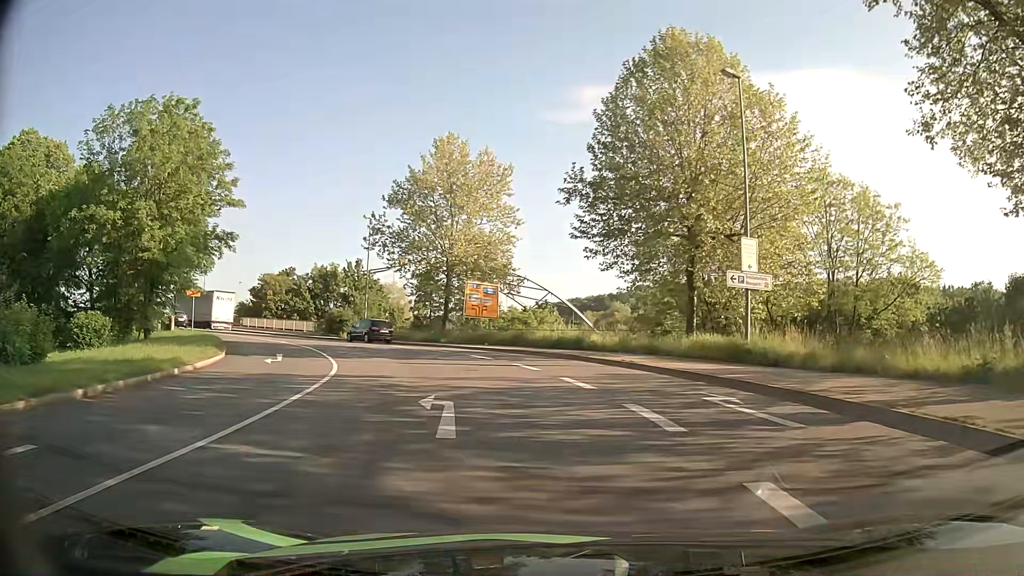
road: primary_link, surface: asphalt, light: Day
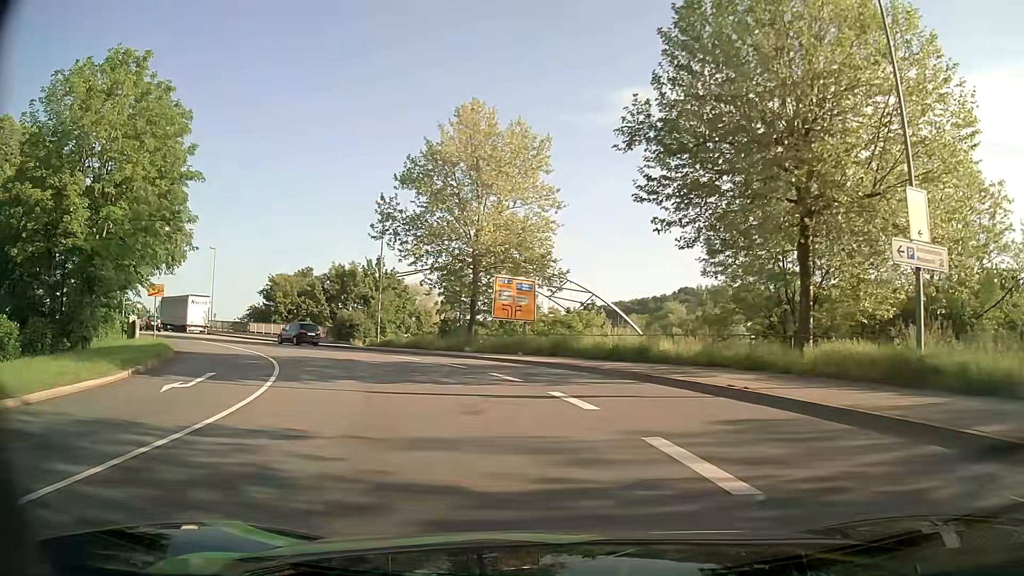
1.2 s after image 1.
(-0.2, +9.0) m; -3°
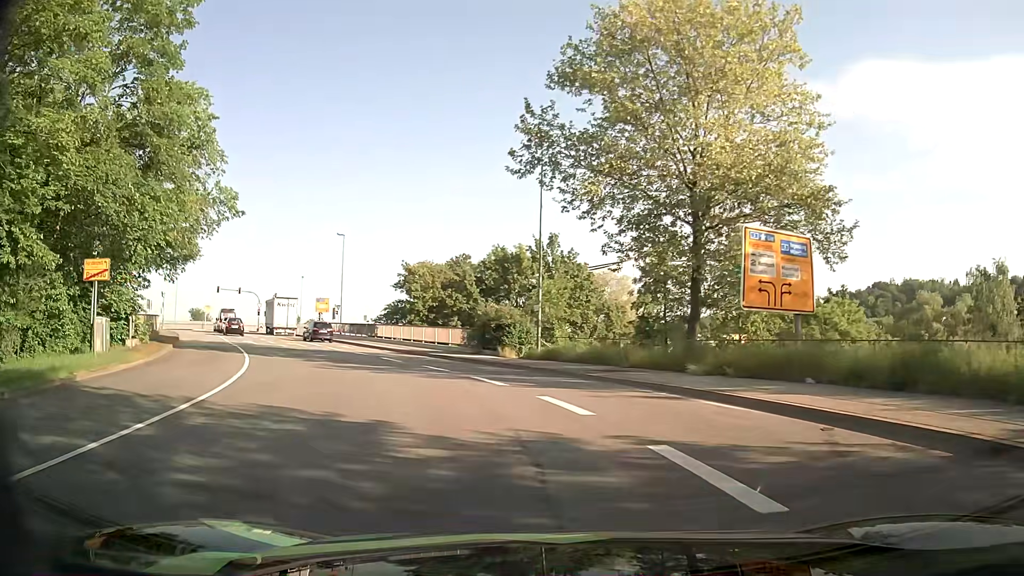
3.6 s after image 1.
(-2.5, +17.6) m; -17°
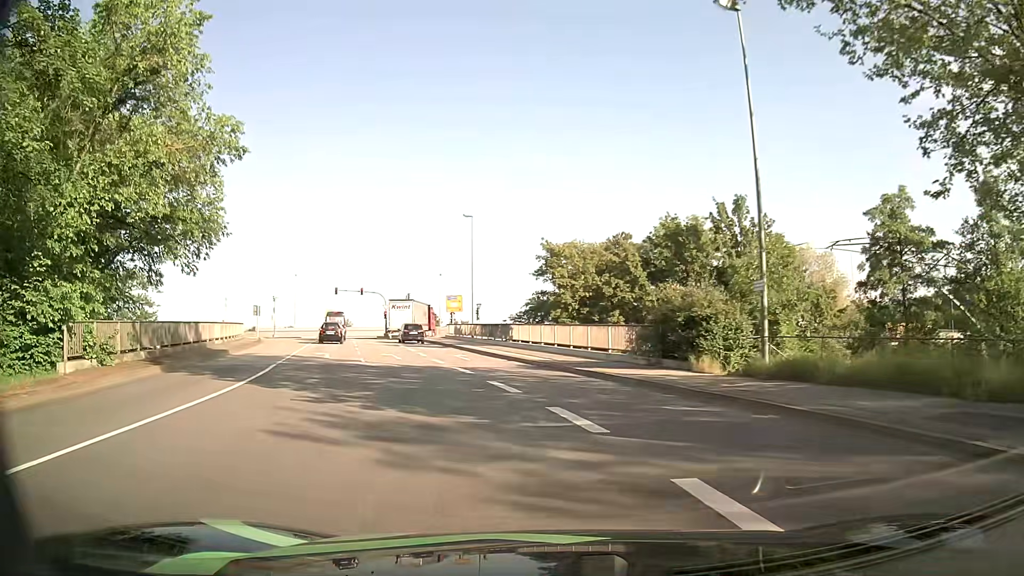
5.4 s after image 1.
(-1.3, +13.0) m; -13°
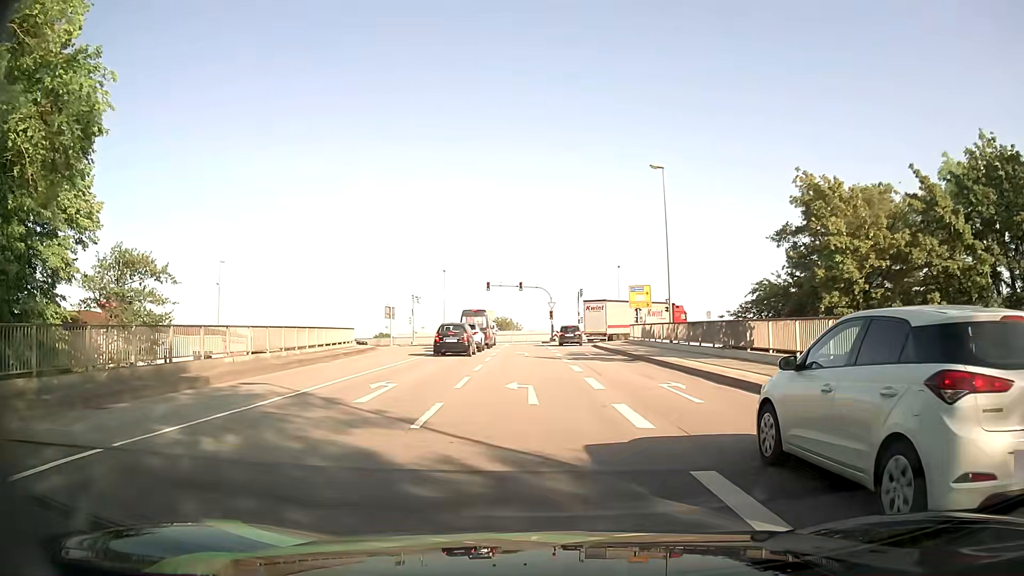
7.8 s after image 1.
(-2.7, +17.0) m; -16°
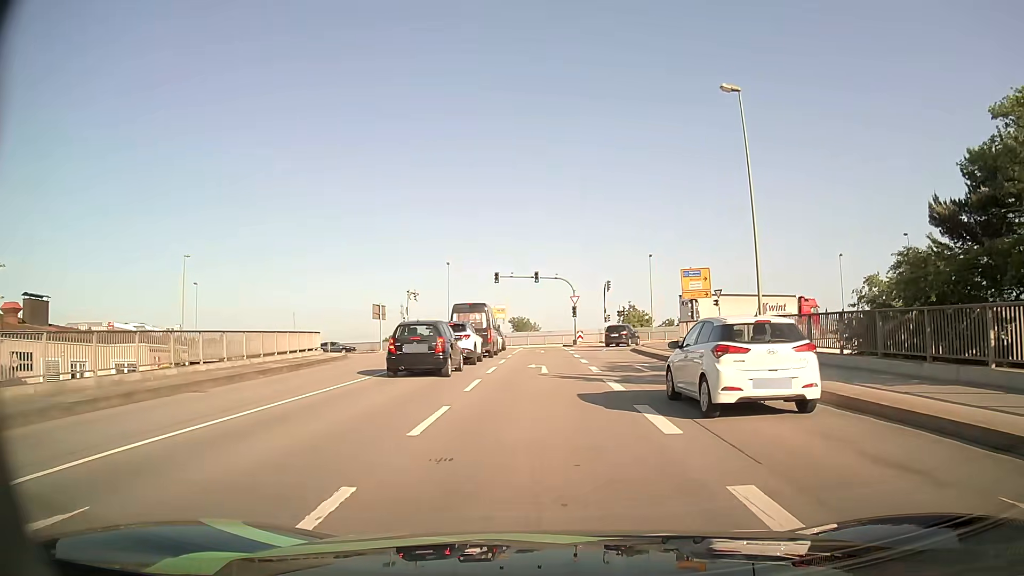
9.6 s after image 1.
(-0.3, +12.8) m; -2°
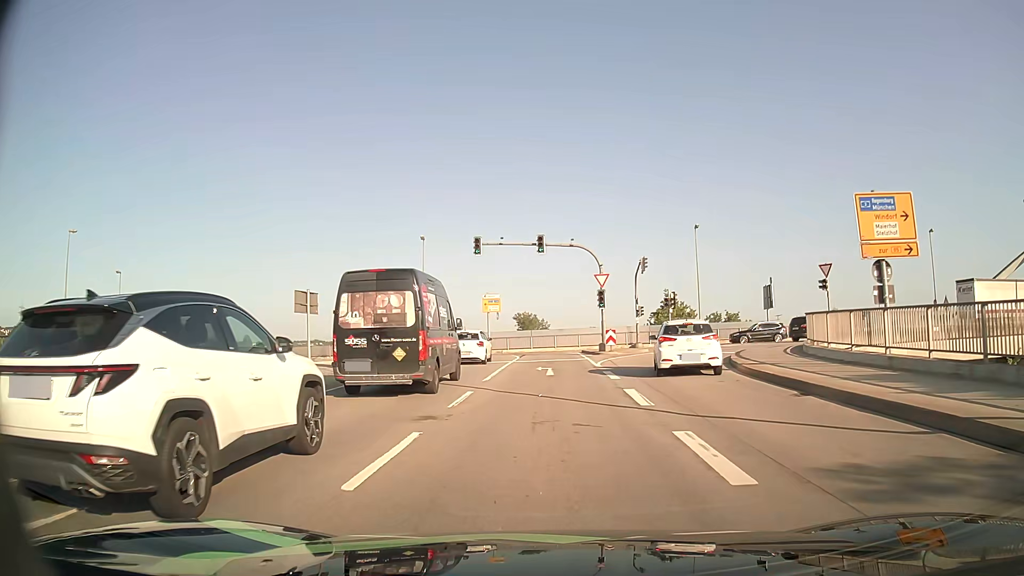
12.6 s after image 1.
(-0.1, +21.0) m; -1°
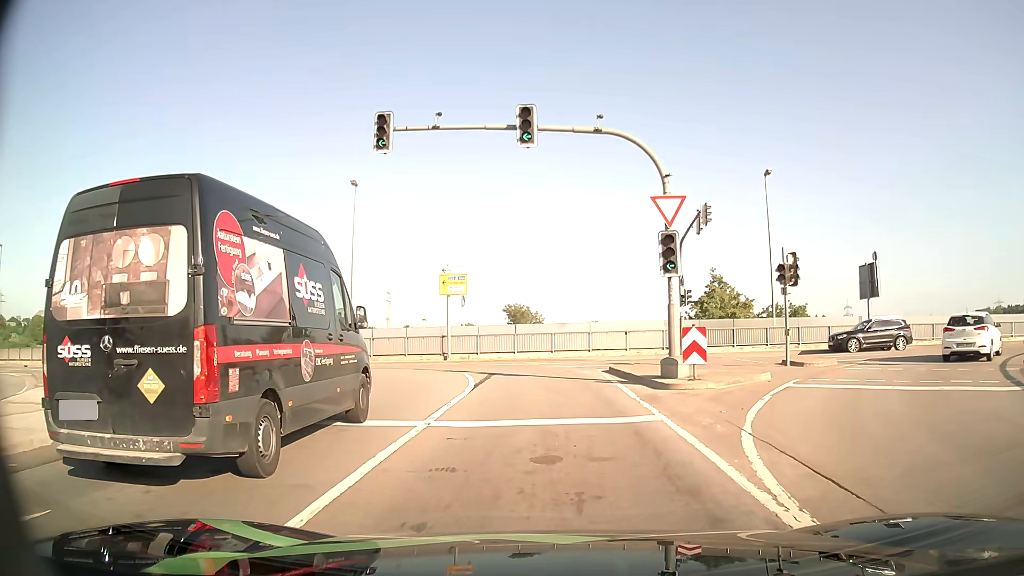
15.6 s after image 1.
(0.0, +20.4) m; -1°
(0, +10) (0, +20) (-4, +29) (-12, +34) (-22, +36) (-32, +37) (-42, +38) (-52, +39) (-62, +41) (-71, +42) m
